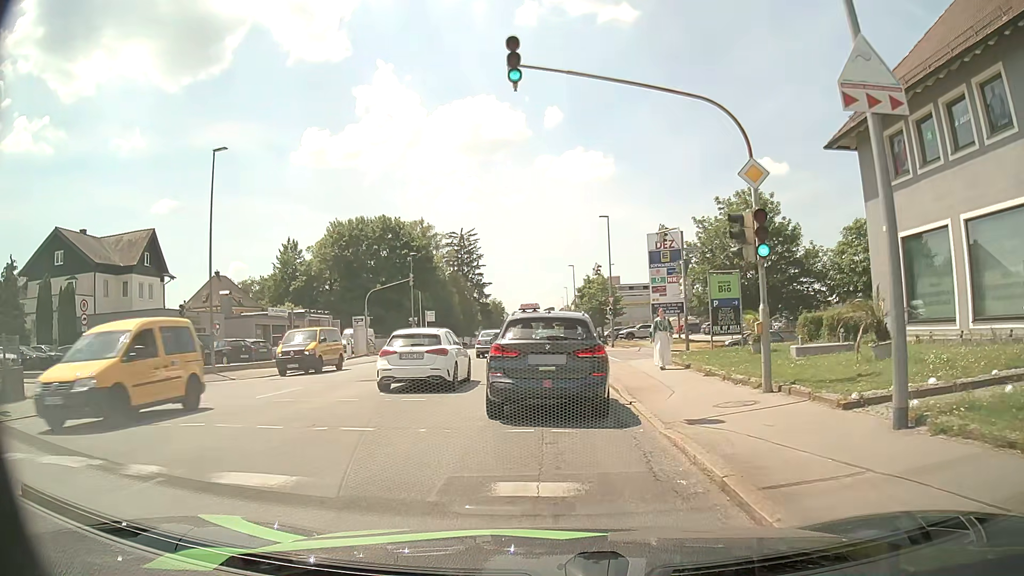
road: tertiary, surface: asphalt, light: Day
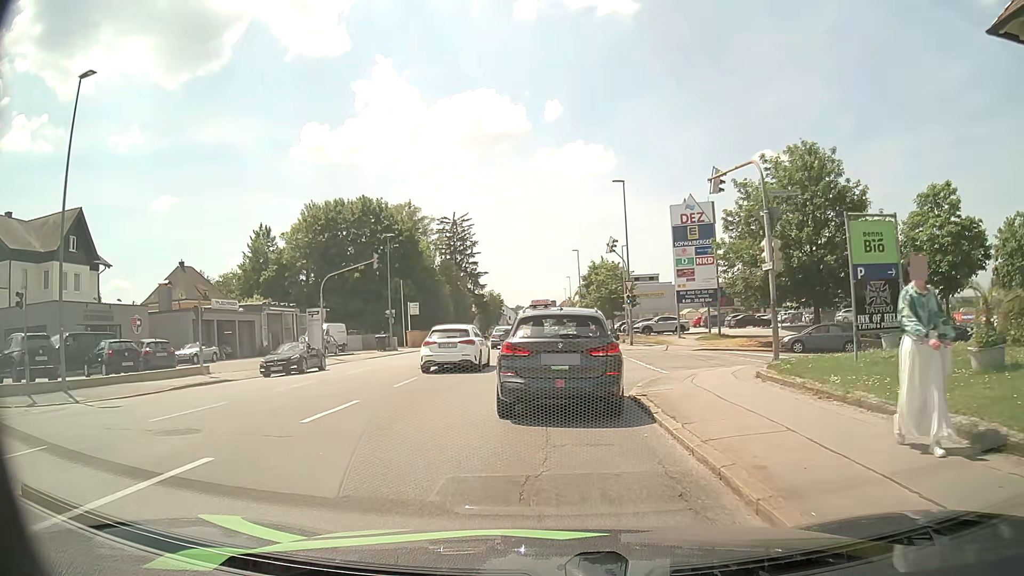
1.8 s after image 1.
(+0.1, +11.1) m; 0°
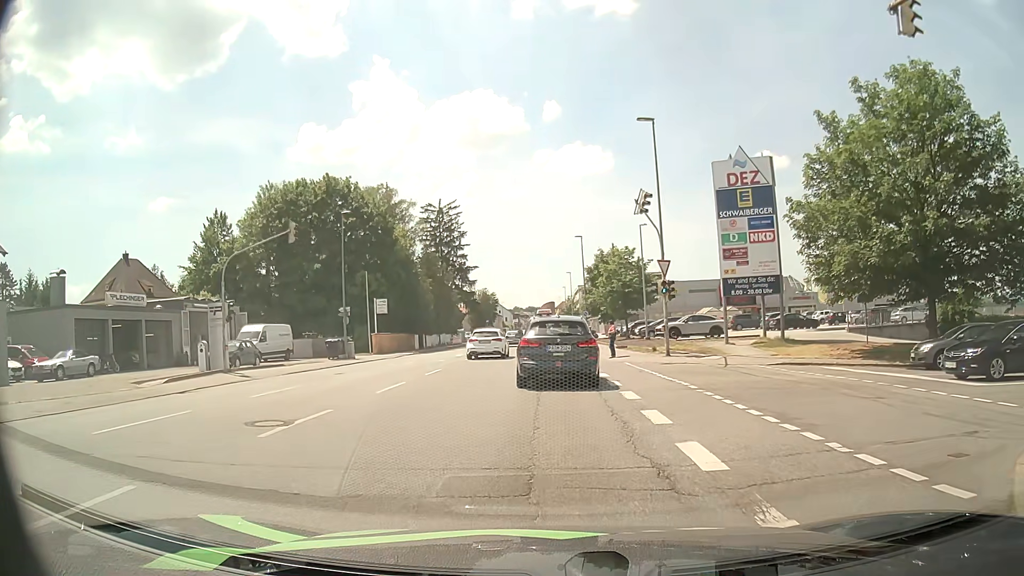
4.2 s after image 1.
(0.0, +13.2) m; 0°
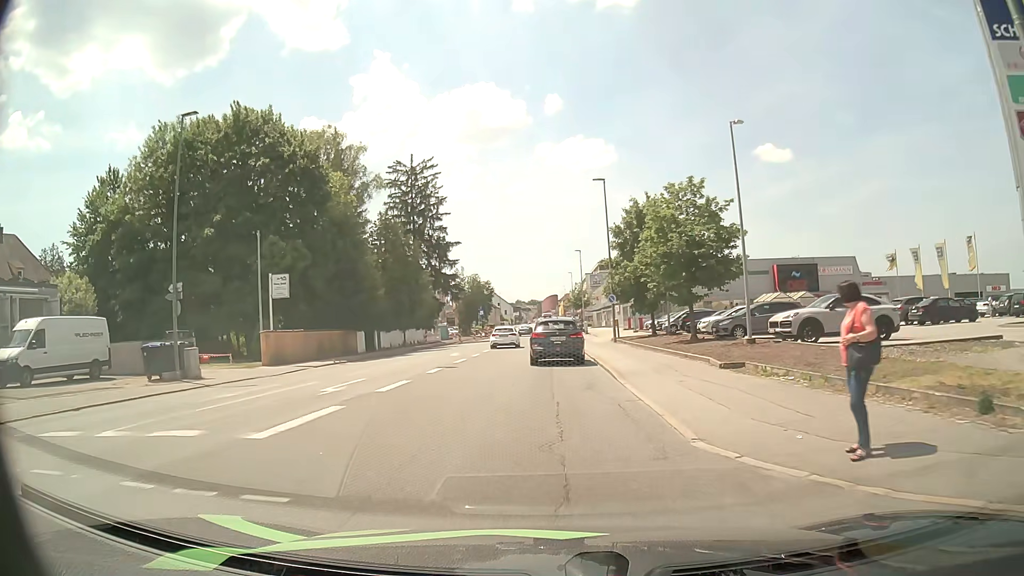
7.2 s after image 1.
(-0.4, +24.0) m; 0°
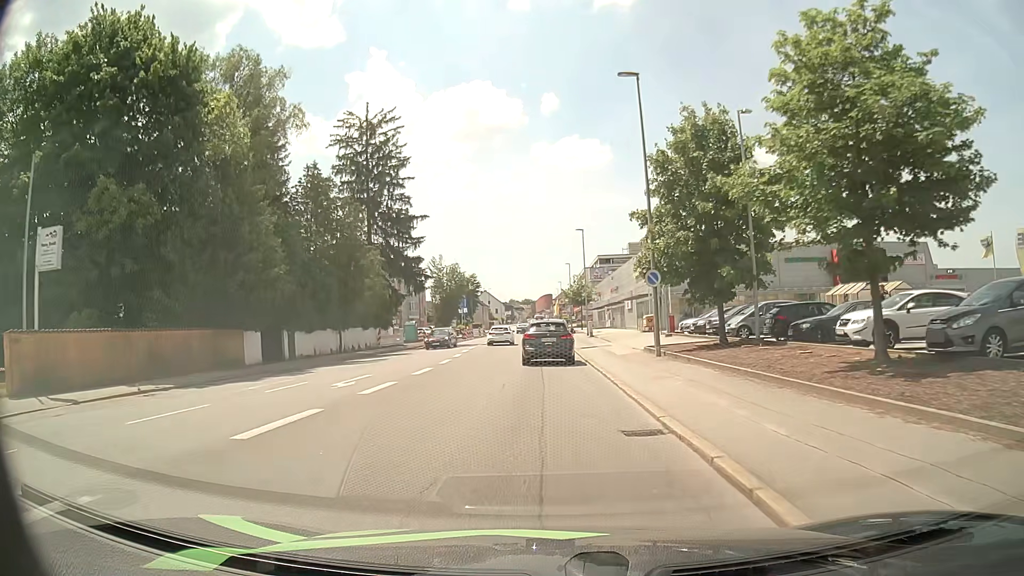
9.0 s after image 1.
(0.0, +18.7) m; 0°
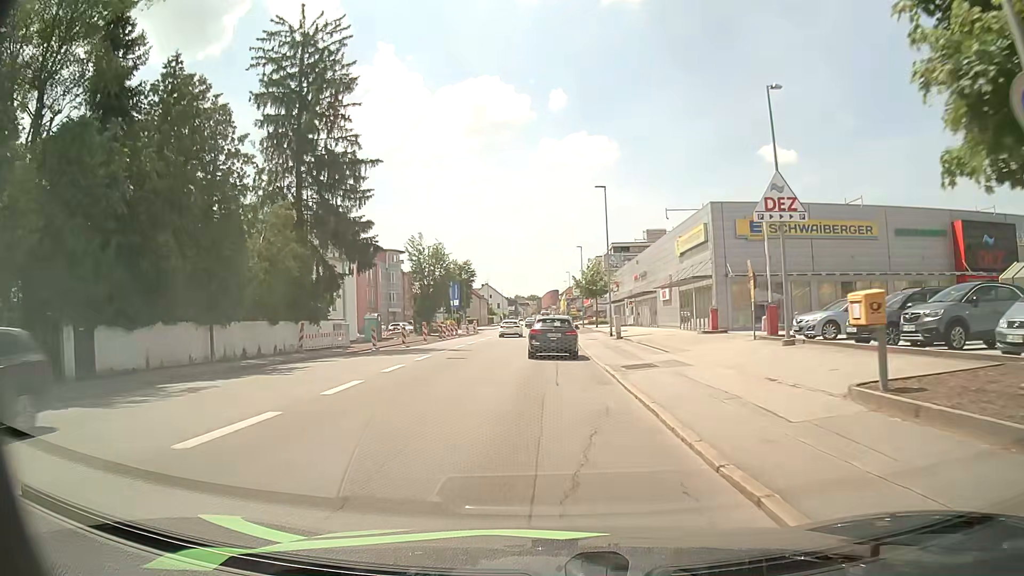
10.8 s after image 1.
(+0.1, +19.4) m; -1°
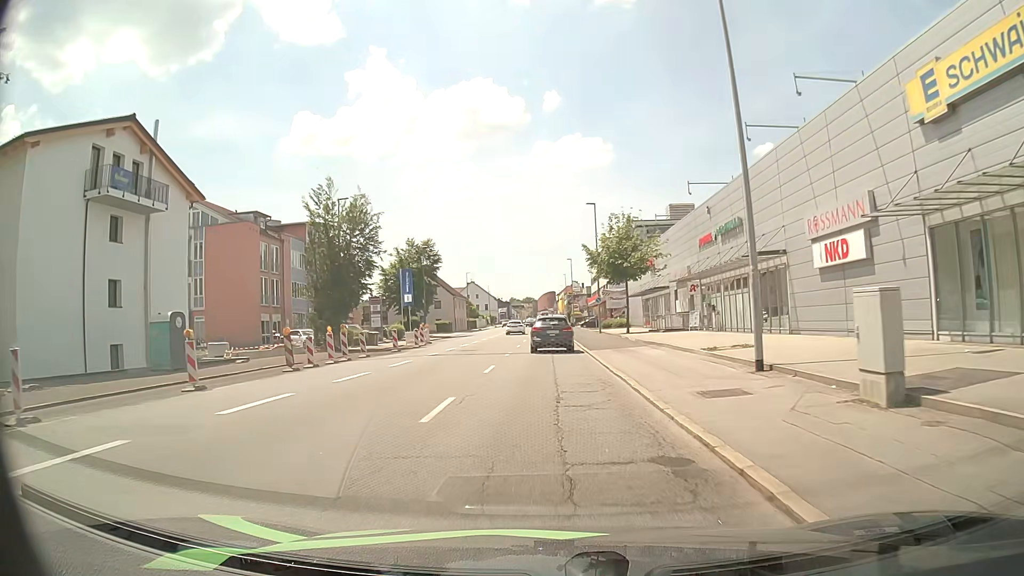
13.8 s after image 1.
(+0.4, +33.0) m; +1°
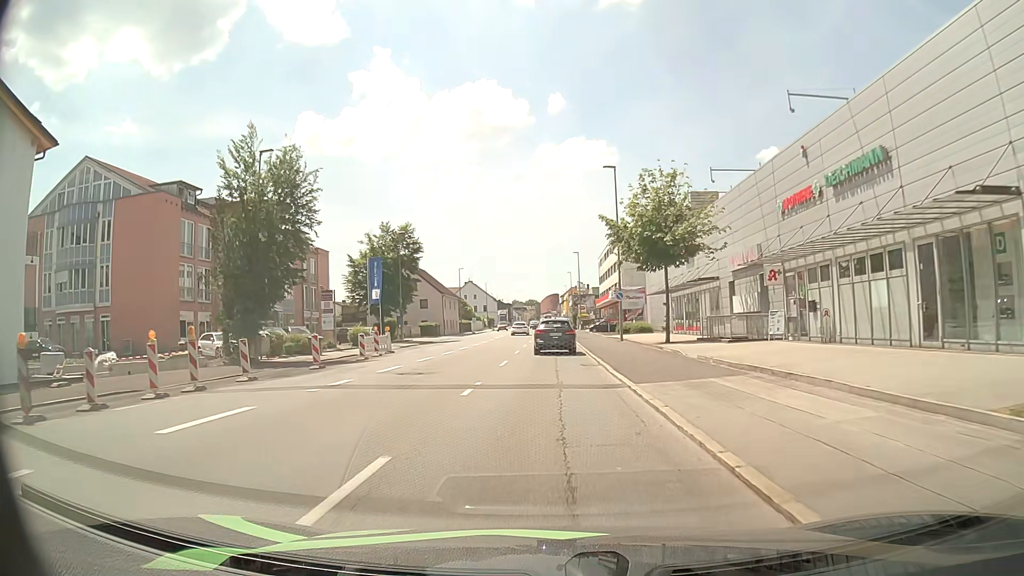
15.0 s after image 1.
(0.0, +14.1) m; 0°
(0, +10) (0, +20) (0, +30) (0, +40) (0, +50) (0, +60) (0, +70) (+1, +80) (+1, +90) (+1, +100) m
